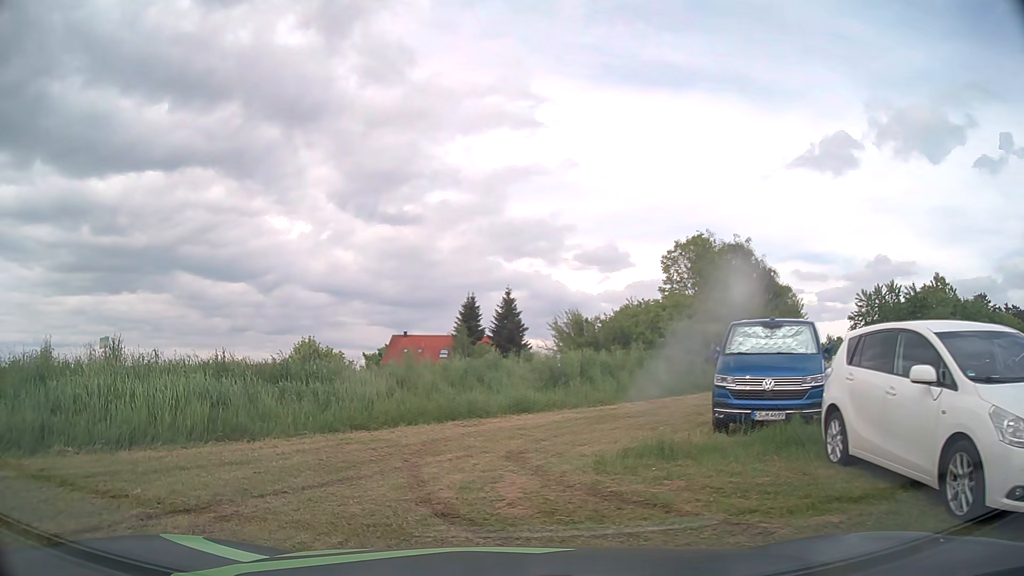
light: Day
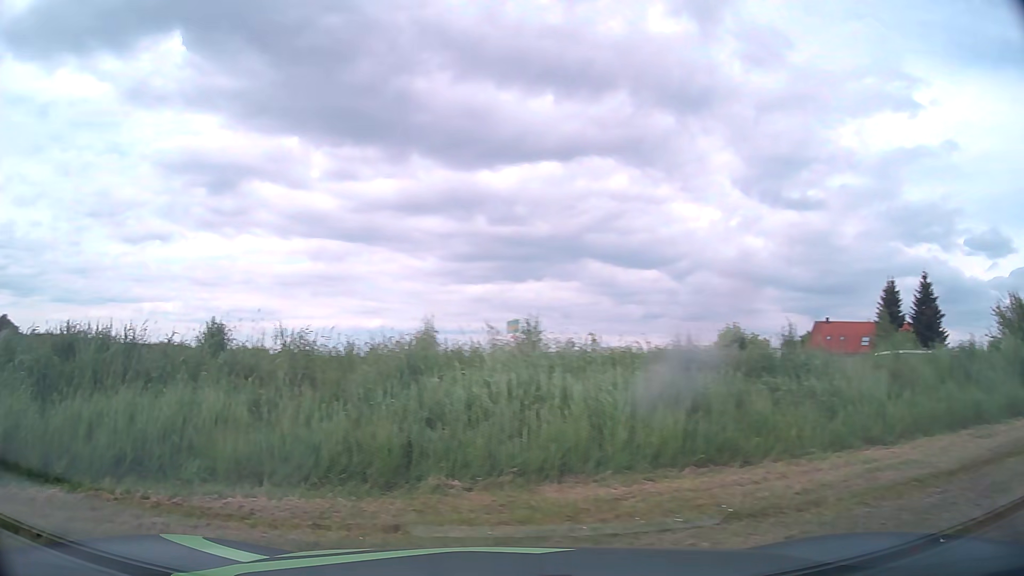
(-0.7, +3.3) m; -32°
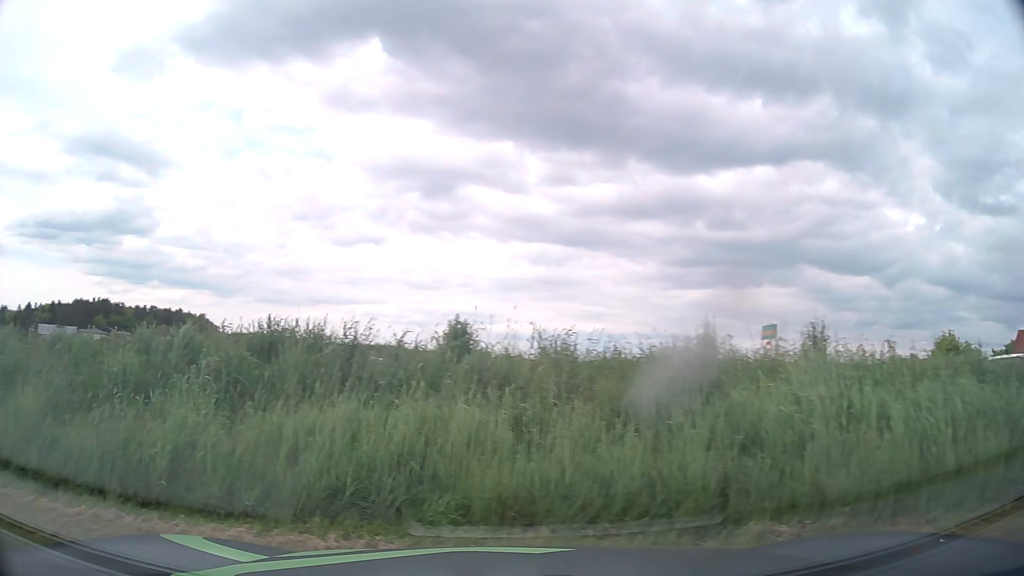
(-0.3, +1.4) m; -18°
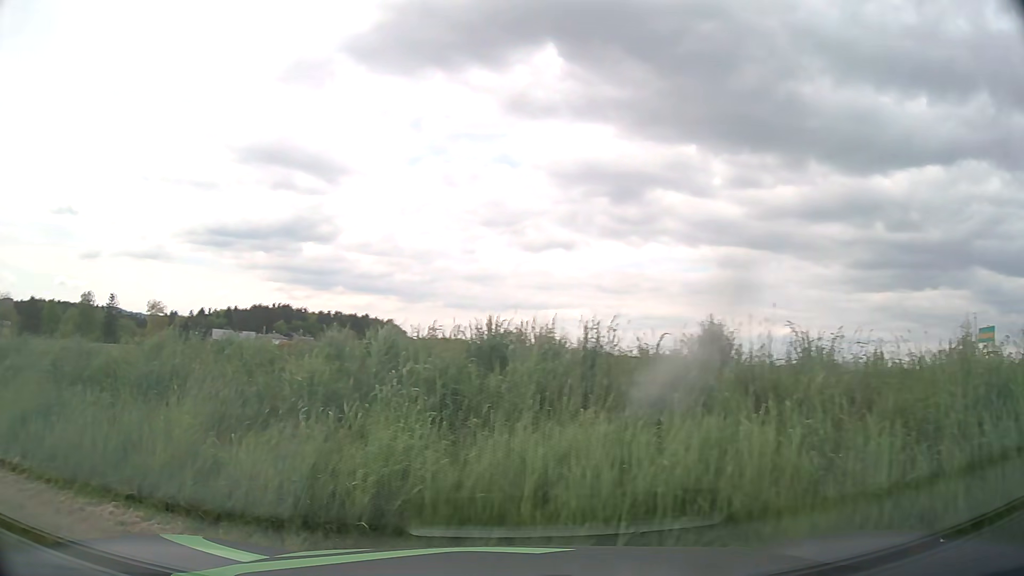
(-0.2, +1.2) m; -17°
